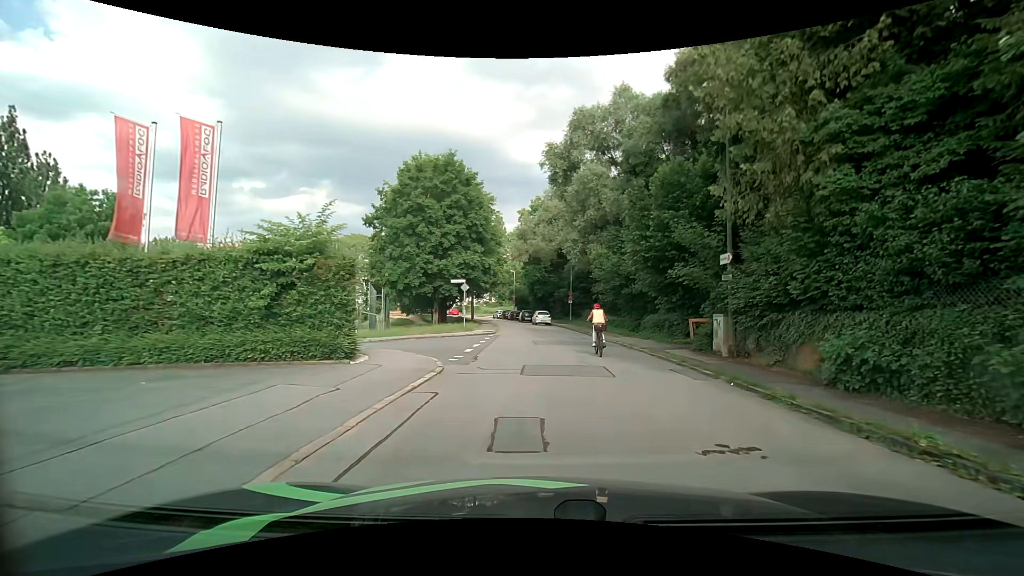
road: residential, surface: asphalt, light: Day
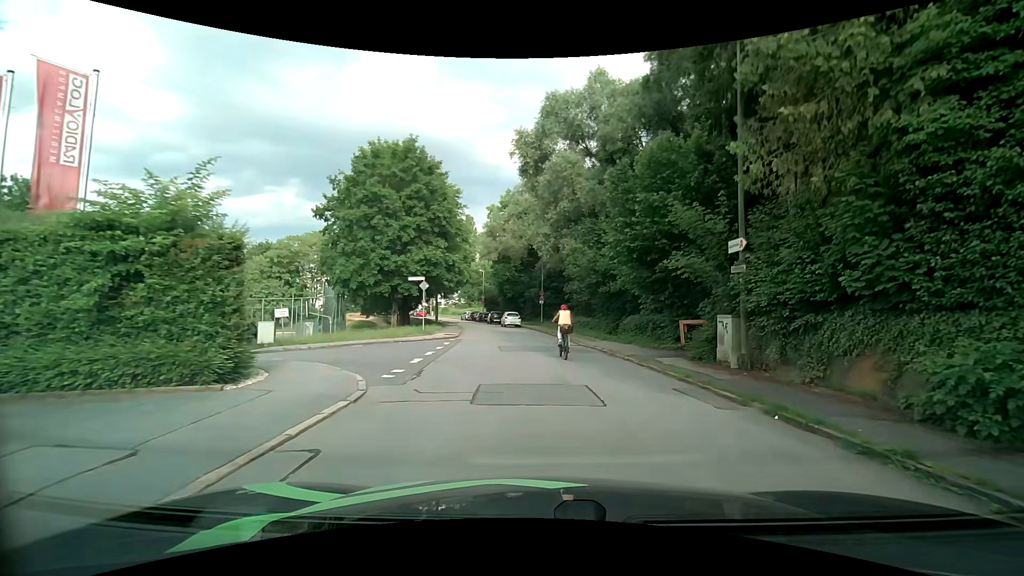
(+0.1, +3.3) m; +4°
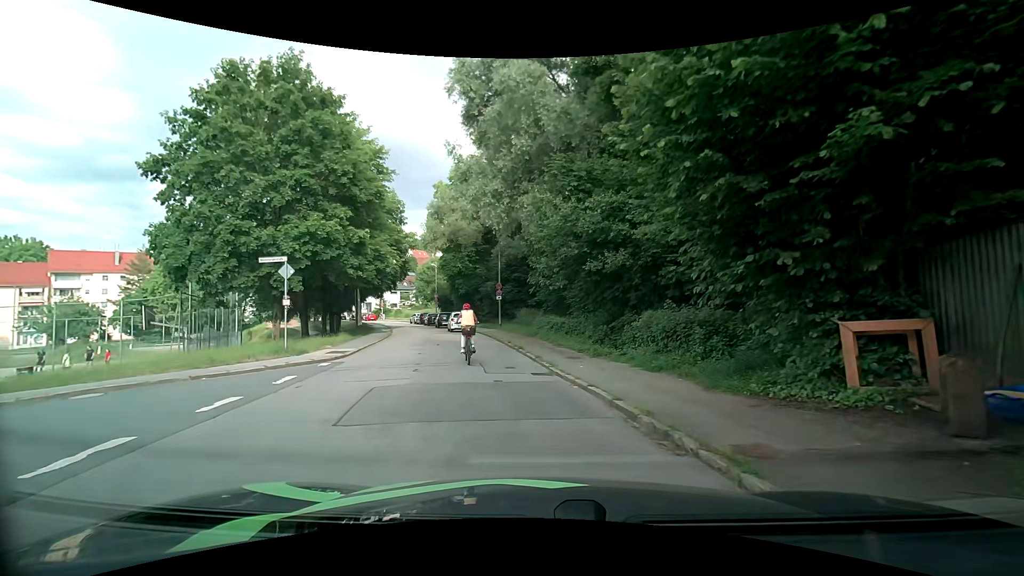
(+0.5, +11.8) m; +3°
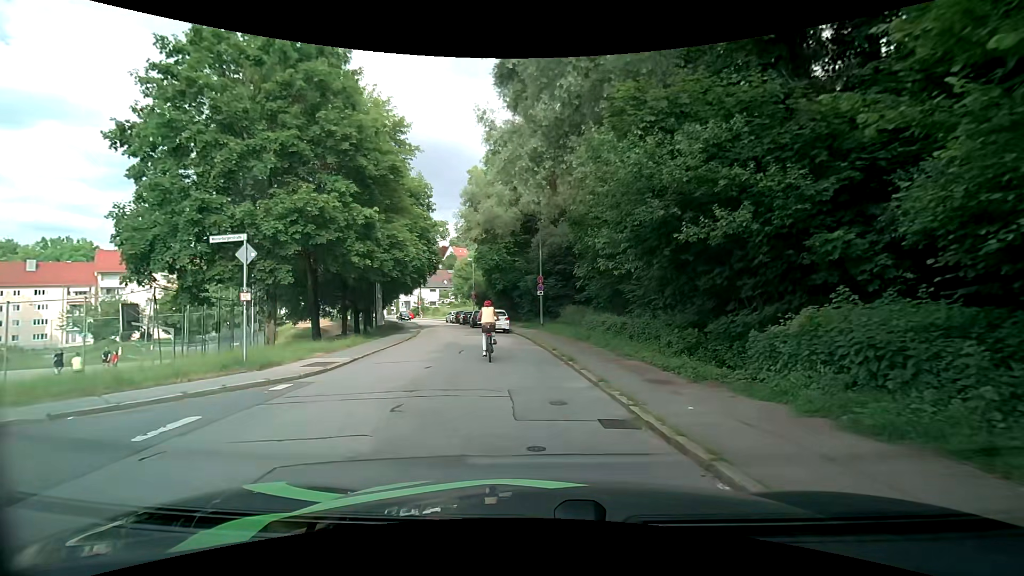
(-0.1, +5.3) m; -4°
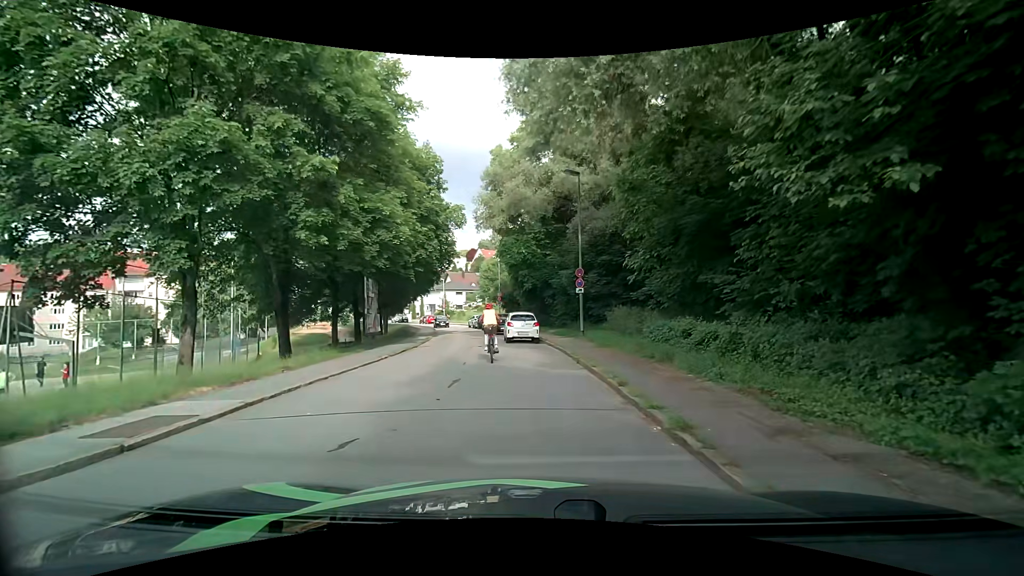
(-0.3, +7.3) m; -4°
